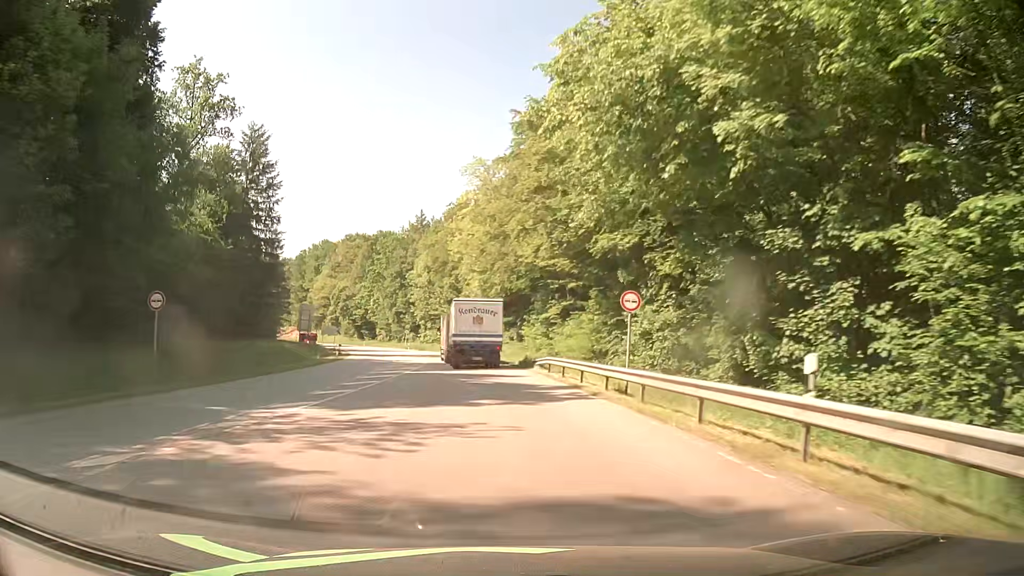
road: secondary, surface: asphalt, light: Day
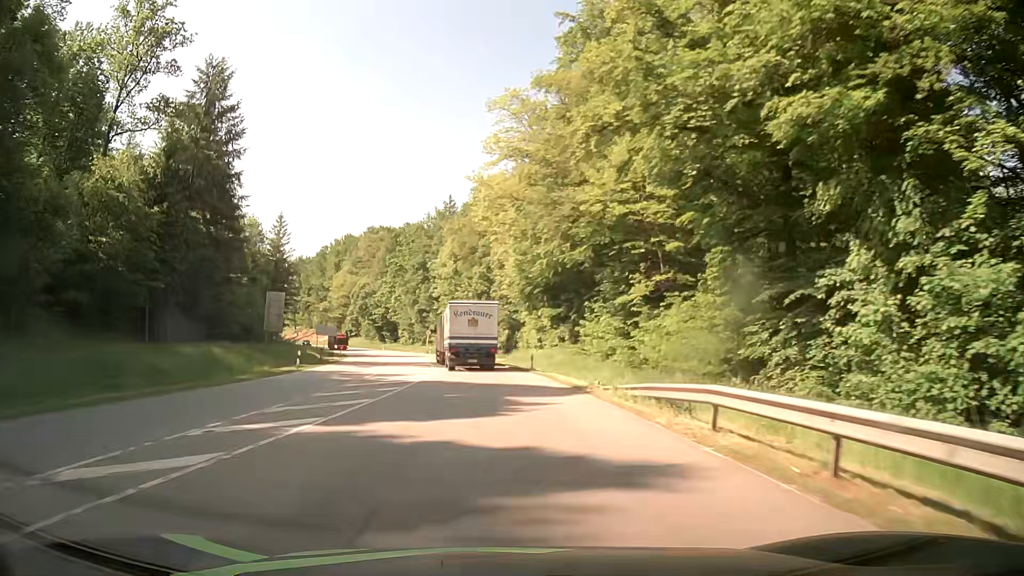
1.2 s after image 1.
(-0.5, +21.0) m; -3°
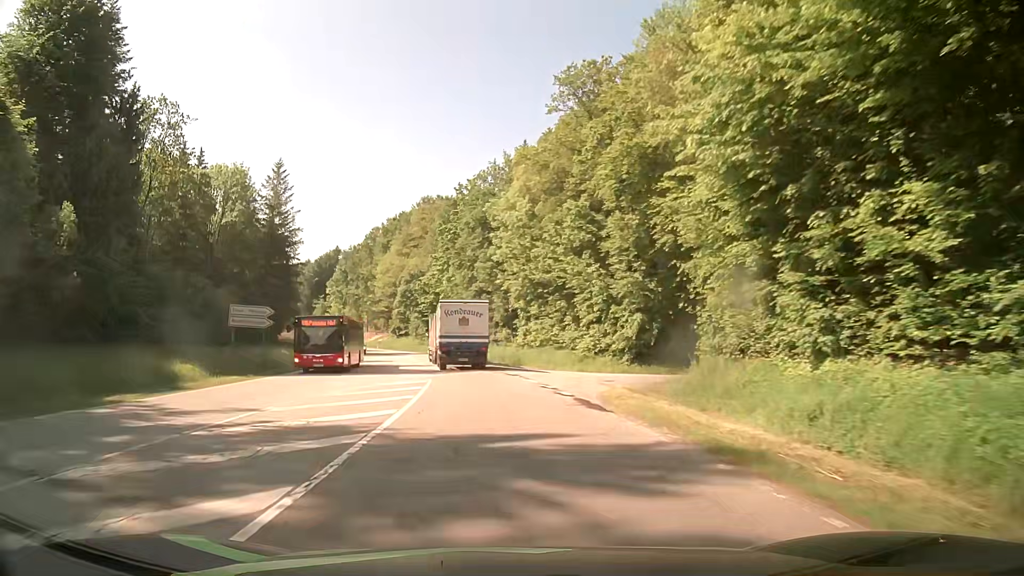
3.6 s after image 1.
(-2.6, +43.0) m; -7°
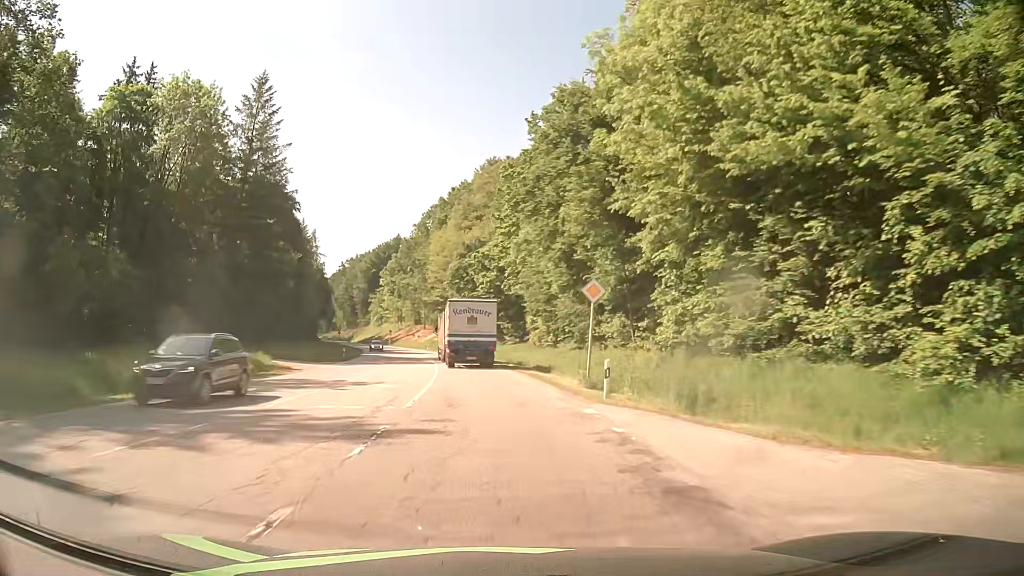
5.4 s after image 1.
(-1.8, +33.2) m; -7°
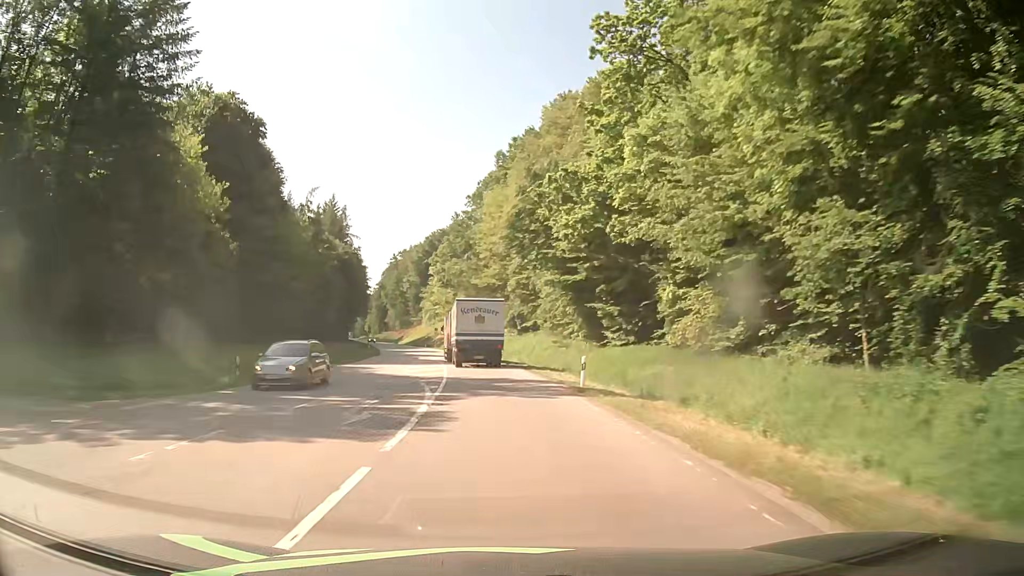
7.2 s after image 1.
(-1.8, +33.9) m; -6°
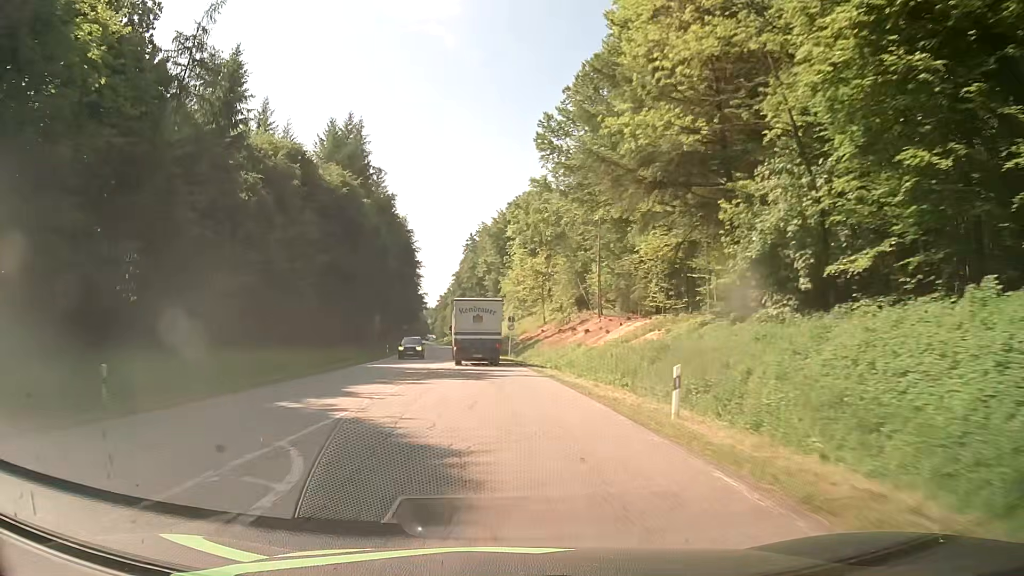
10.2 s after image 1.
(-4.0, +57.8) m; -8°
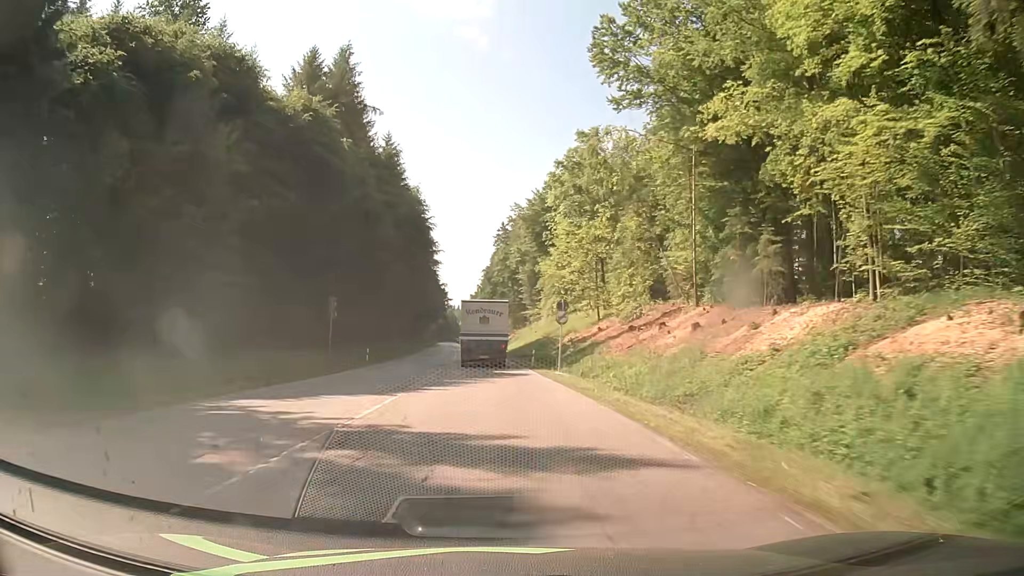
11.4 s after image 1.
(-0.6, +23.6) m; -3°
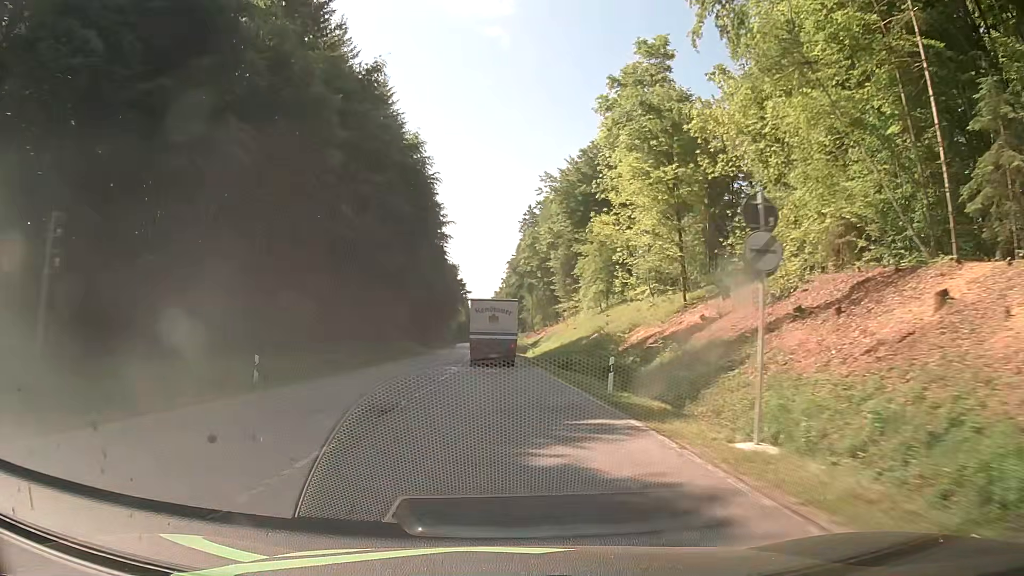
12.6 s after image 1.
(-0.3, +23.8) m; -2°
(0, +10) (0, +20) (0, +30) (-1, +40) (-1, +50) (-1, +60) (-2, +70) (-2, +80) (-2, +90) (-3, +100) m
